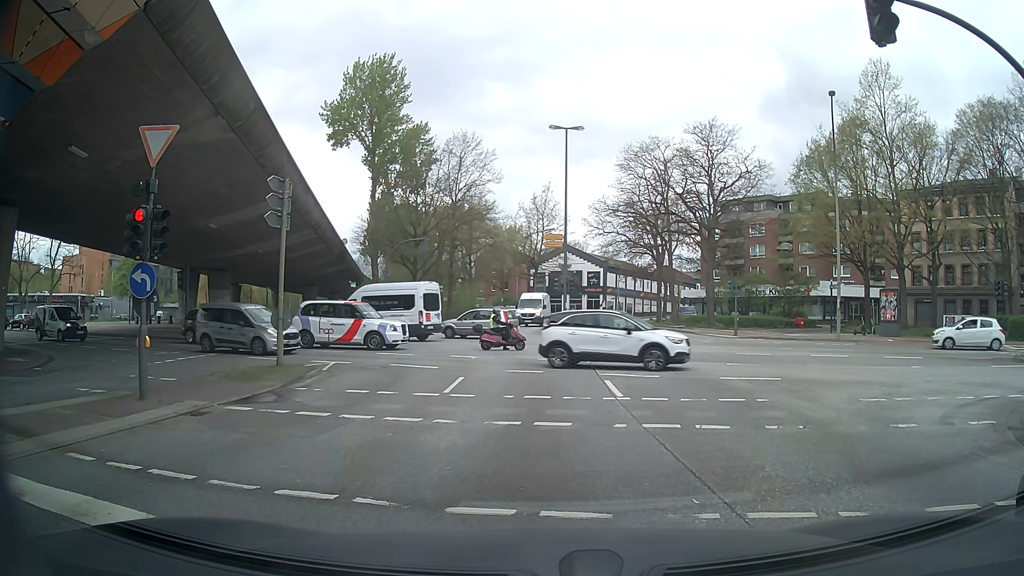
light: Day
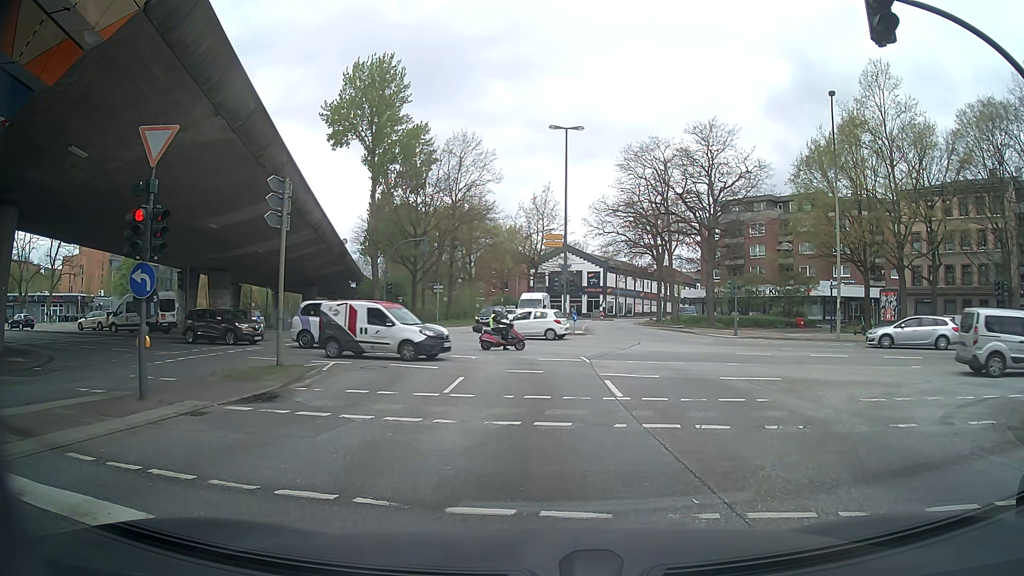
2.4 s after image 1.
(0.0, 0.0) m; 0°
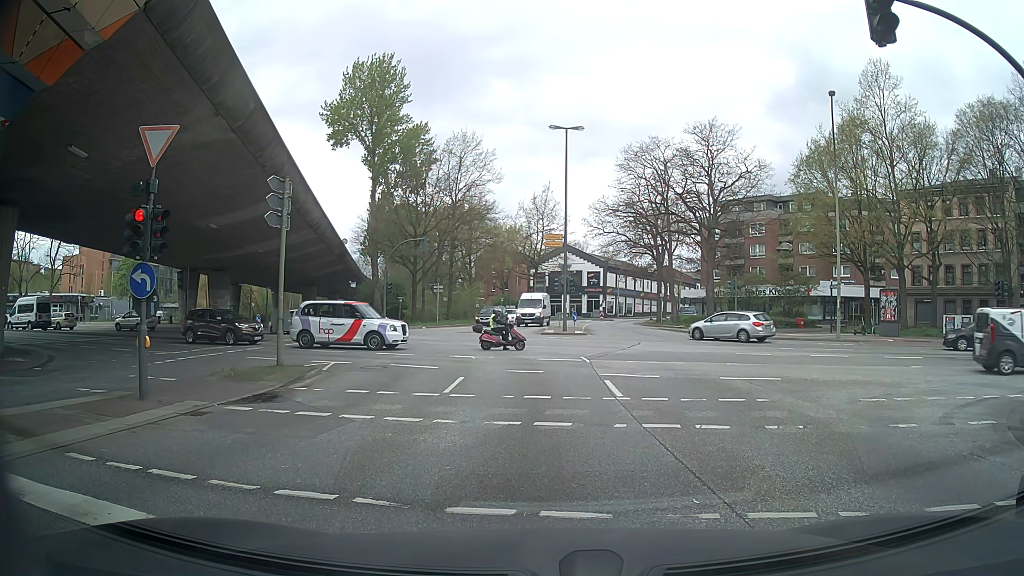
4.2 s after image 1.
(0.0, 0.0) m; 0°
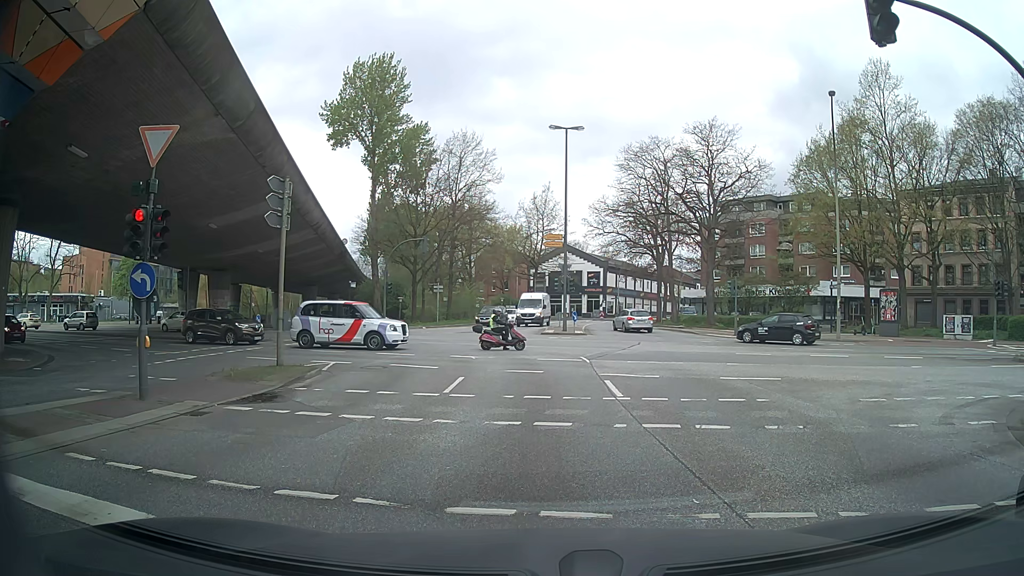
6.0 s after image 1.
(0.0, 0.0) m; 0°
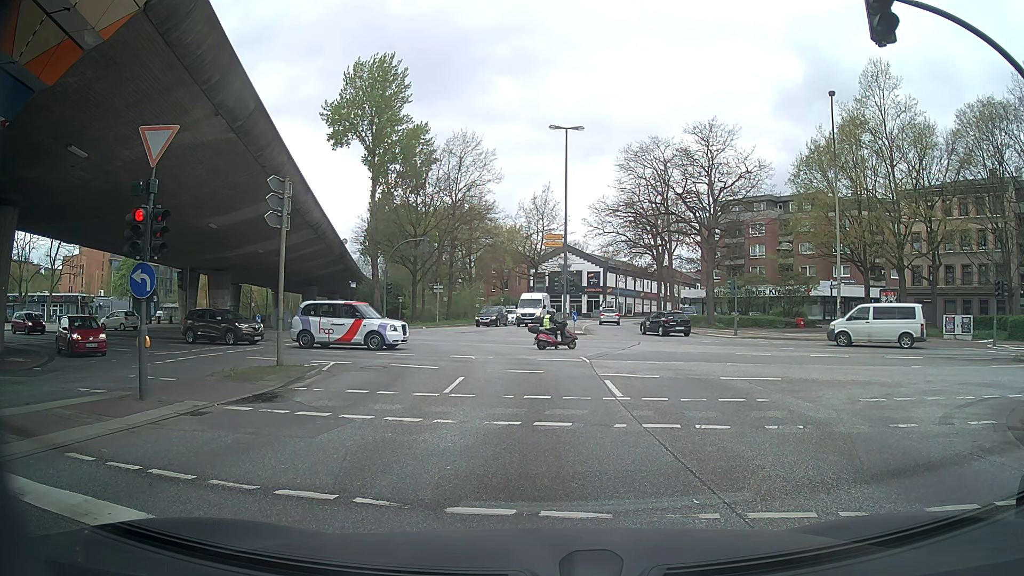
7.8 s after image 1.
(0.0, 0.0) m; 0°
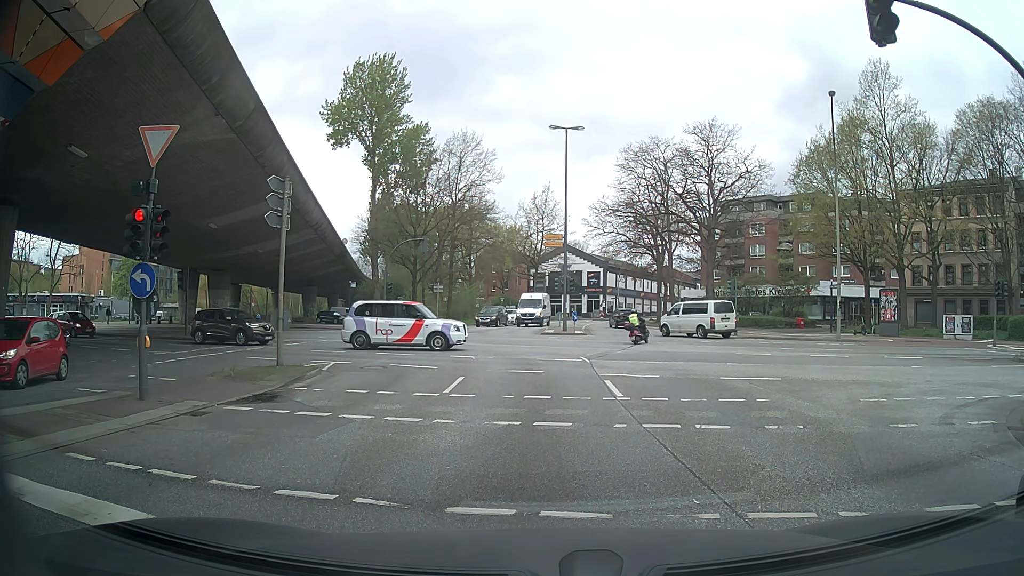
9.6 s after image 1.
(0.0, 0.0) m; 0°
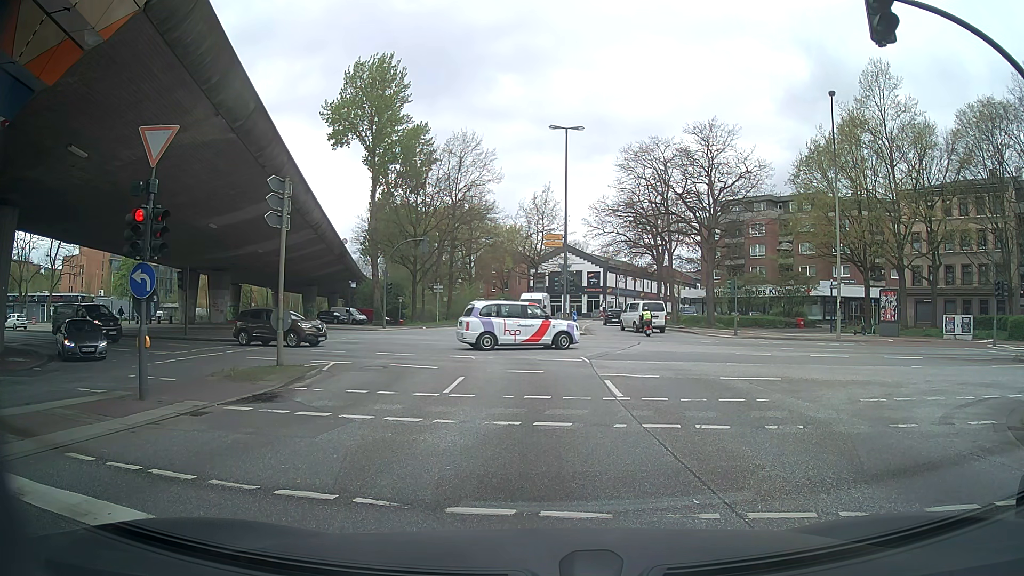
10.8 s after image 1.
(0.0, 0.0) m; 0°
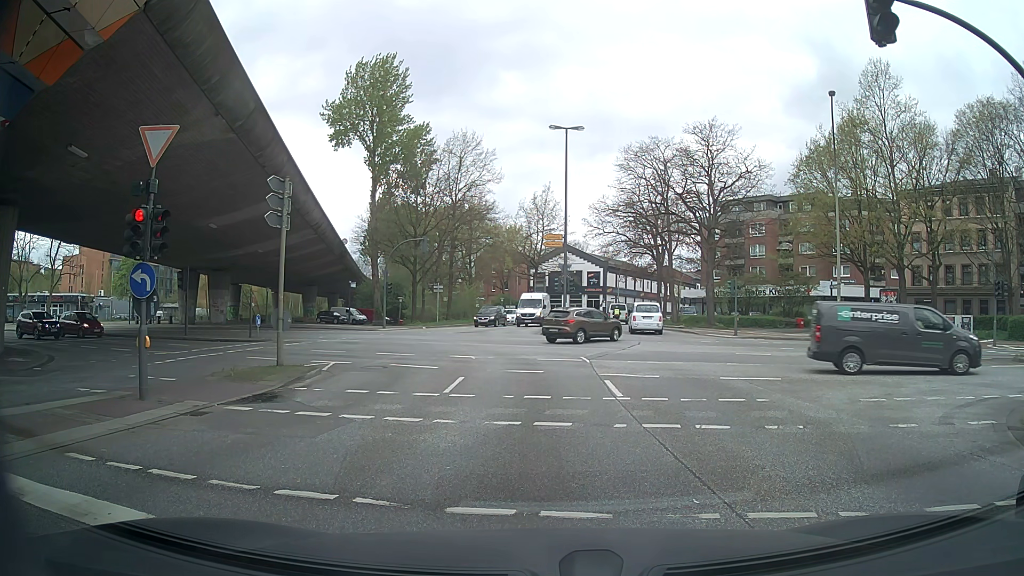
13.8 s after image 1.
(0.0, 0.0) m; 0°
(0, +10) (0, +20) (-2, +30) (-8, +37) (-17, +42) (-26, +46) (-36, +48) (-45, +50) (-55, +52) (-65, +54) m
